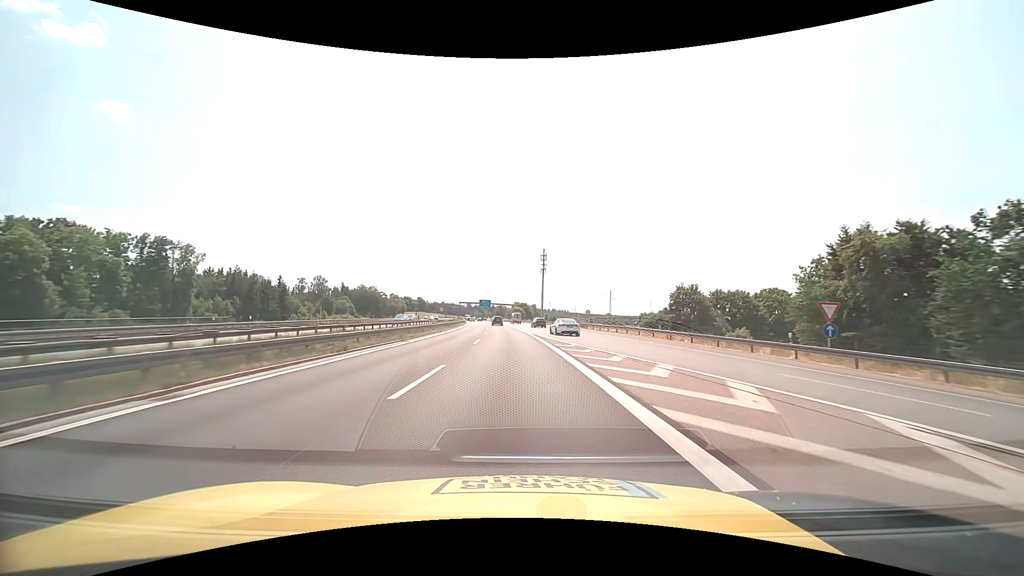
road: motorway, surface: asphalt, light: Day
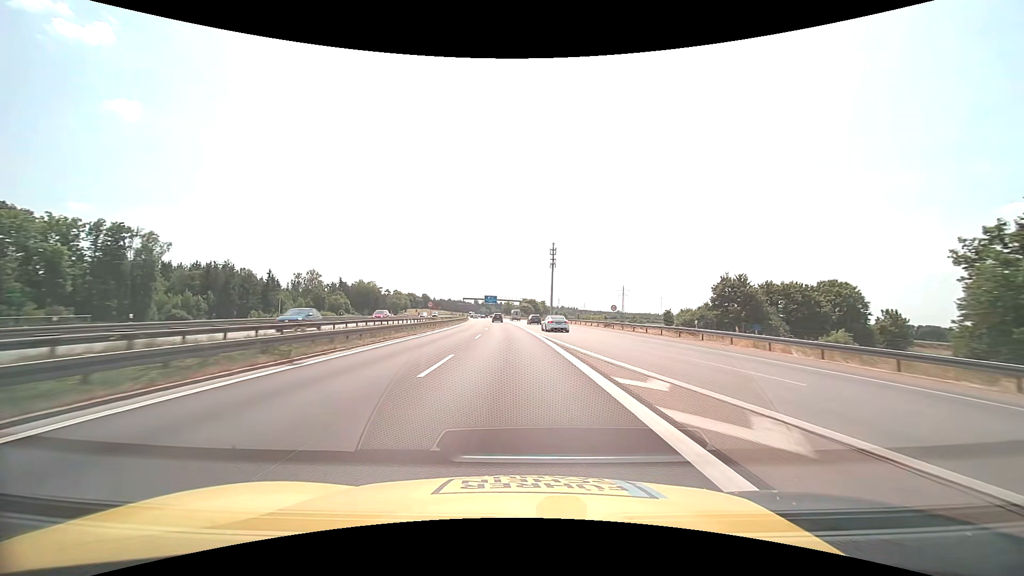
(-0.1, +15.5) m; -1°
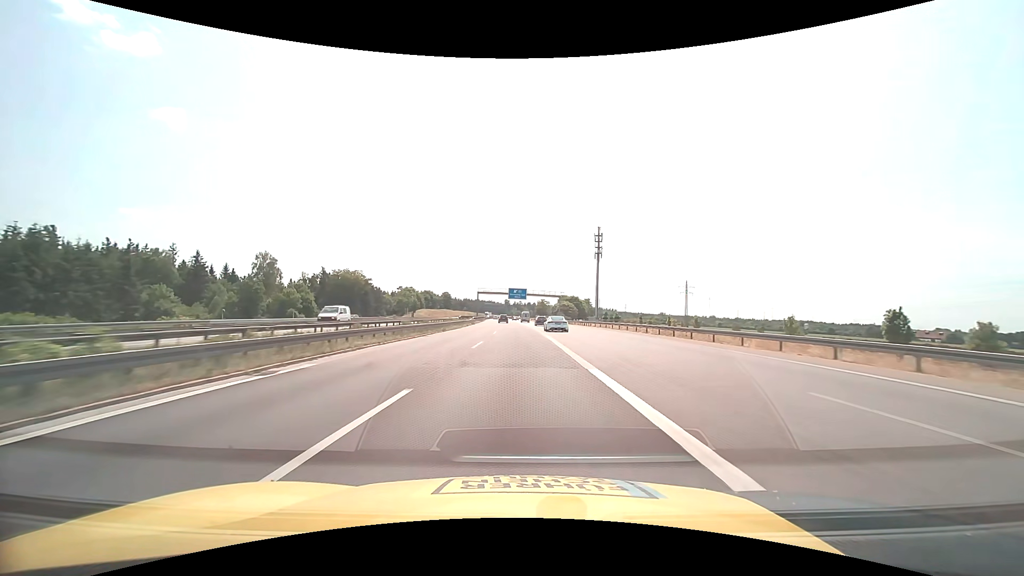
(-2.0, +62.1) m; -4°
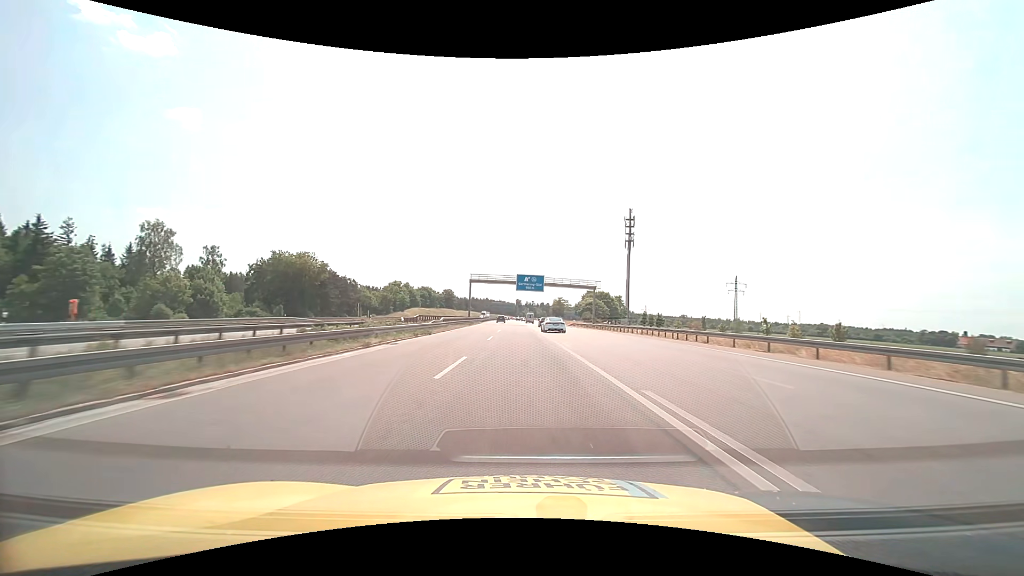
(-0.6, +46.5) m; -1°
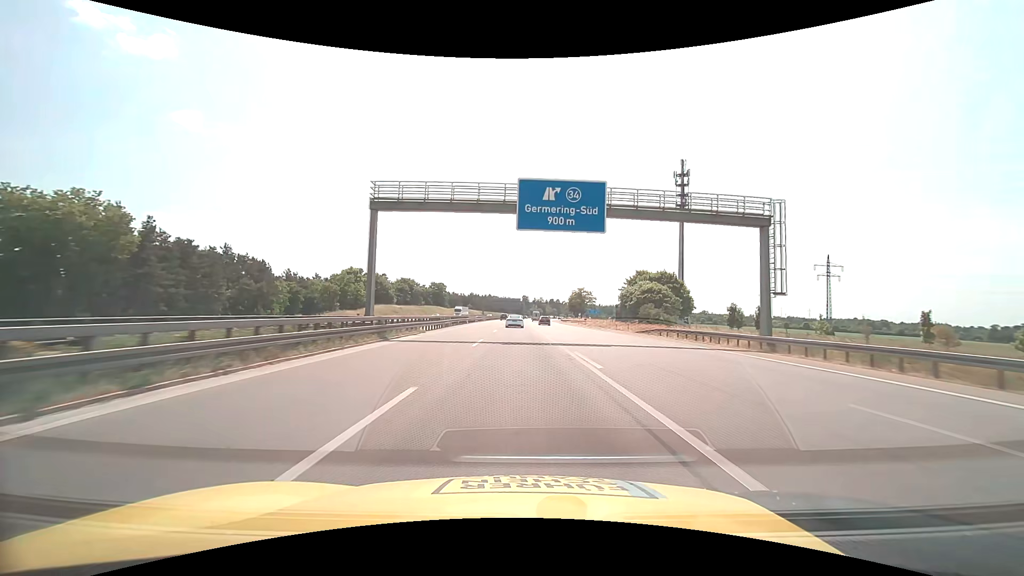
(-0.6, +62.0) m; -1°
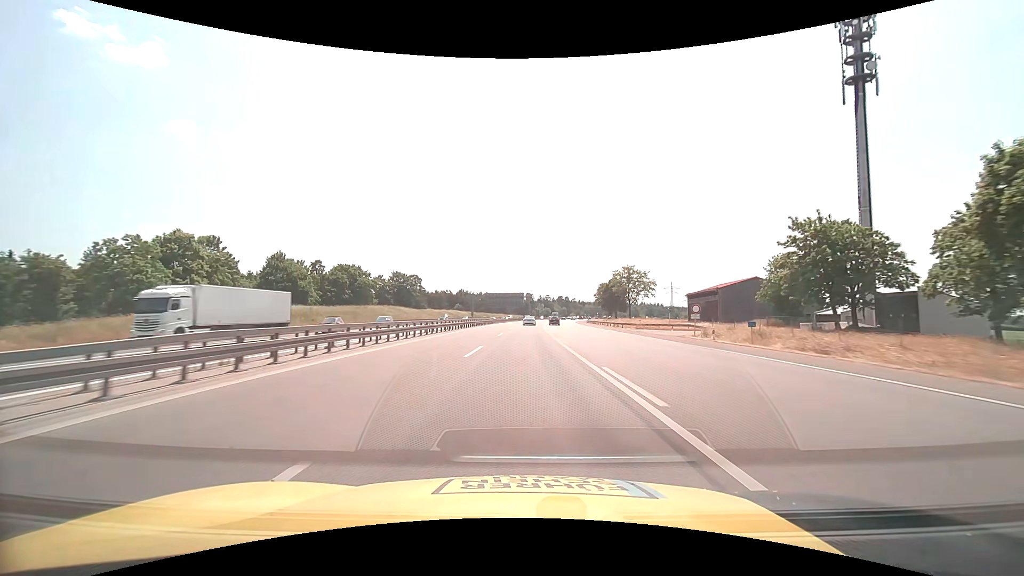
(-0.6, +77.4) m; 0°
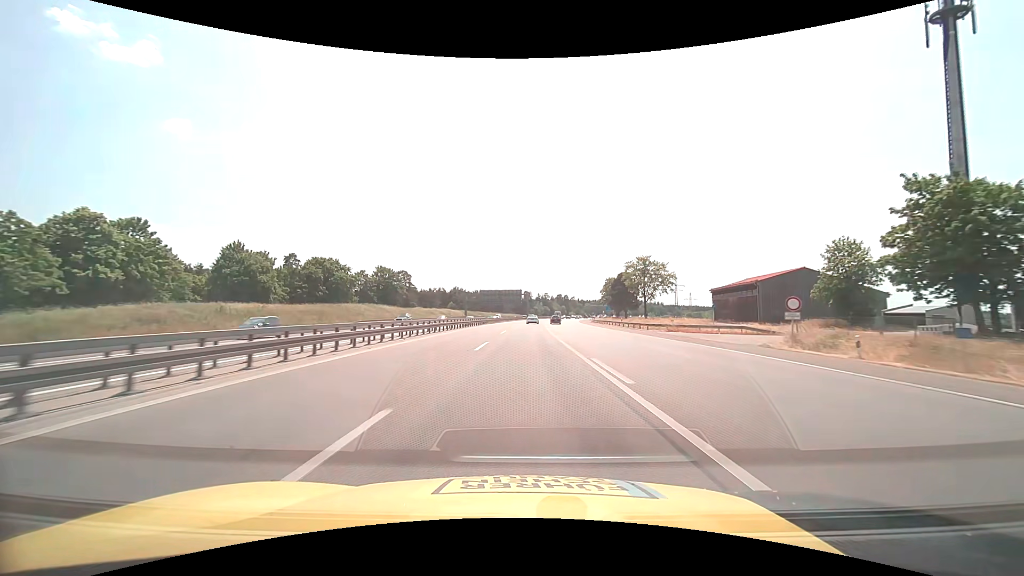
(0.0, +15.5) m; 0°
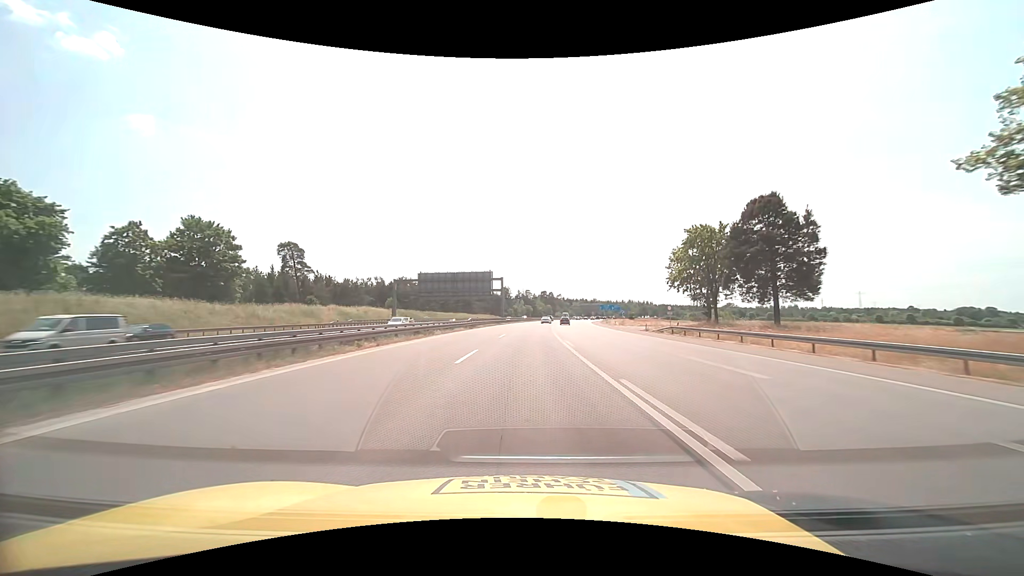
(+1.5, +77.4) m; +2°
(0, +10) (0, +20) (0, +30) (+1, +40) (+1, +50) (+1, +60) (+2, +70) (+3, +80) (+3, +90) (+4, +100) m
